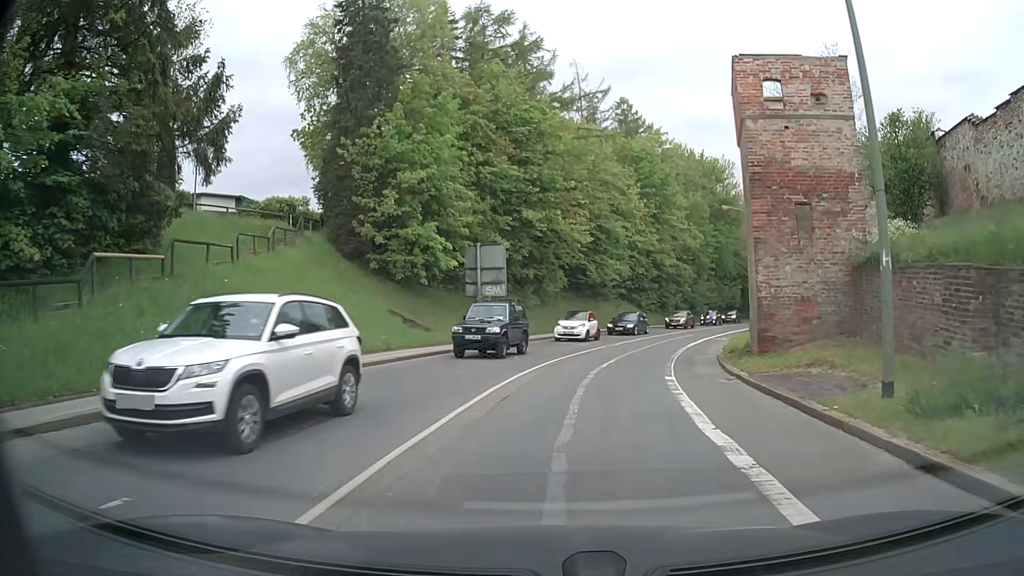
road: secondary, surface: asphalt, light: Day
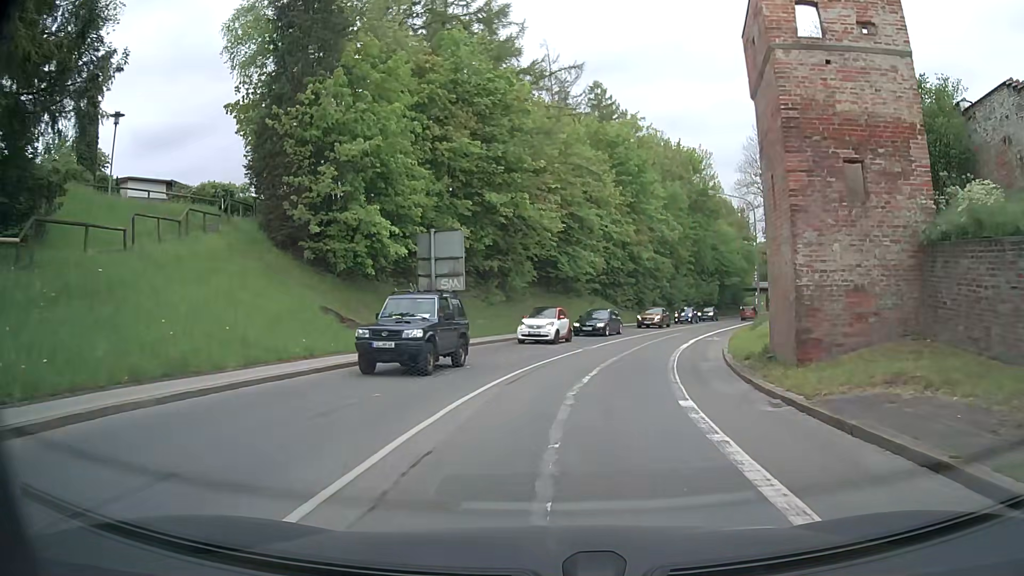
(+0.1, +5.1) m; +3°
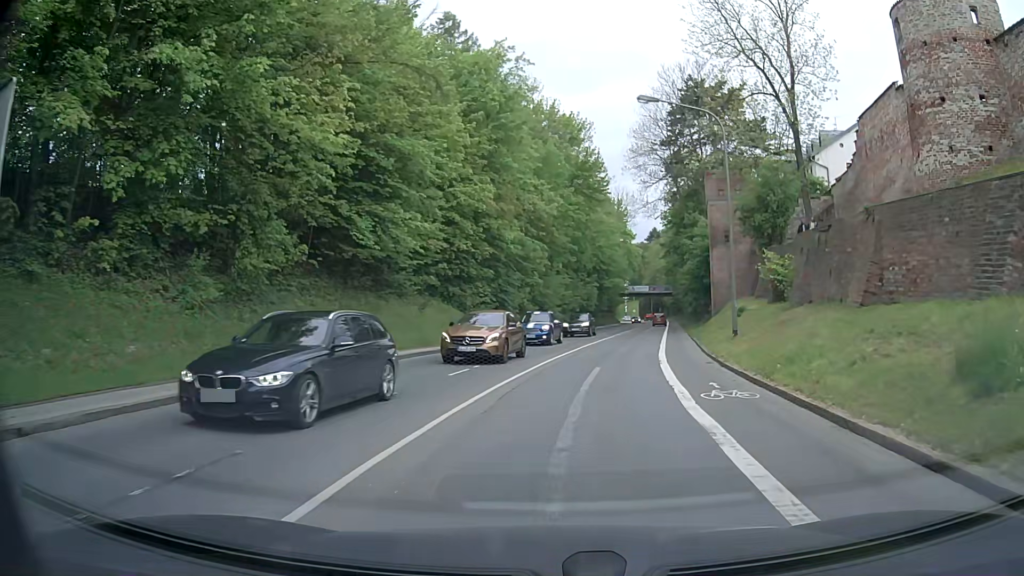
(+2.0, +22.1) m; +12°
